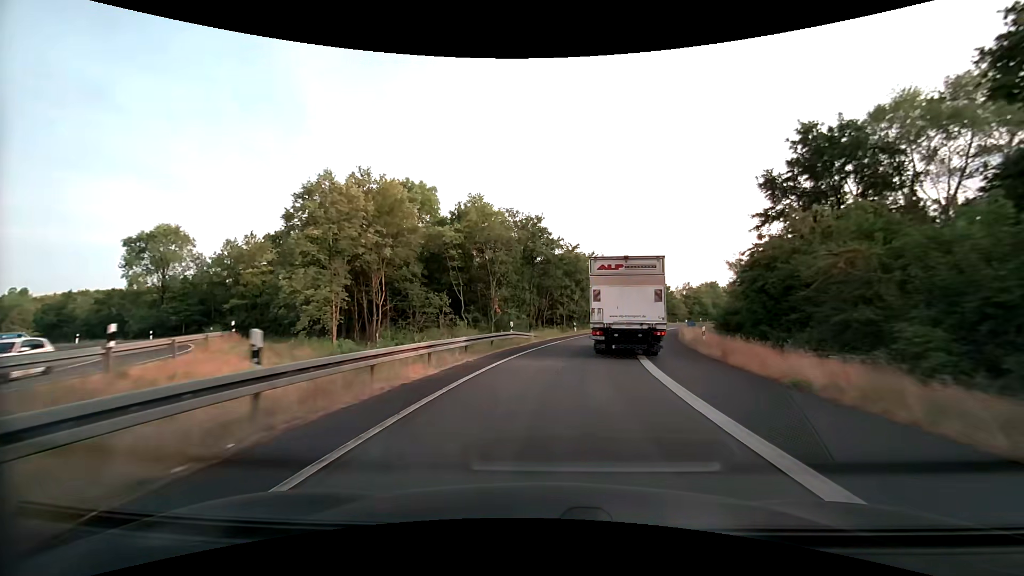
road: motorway_link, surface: asphalt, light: Day
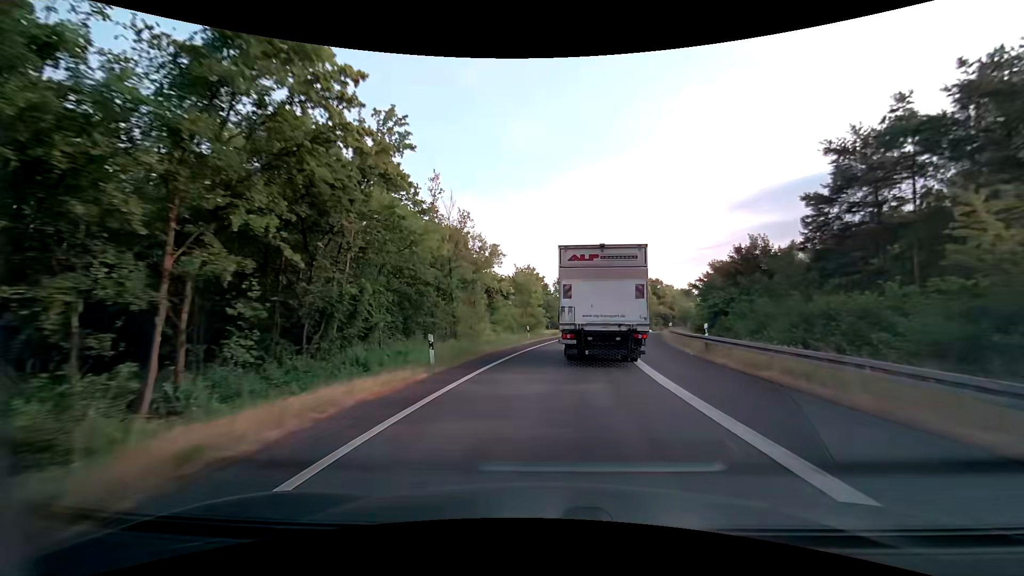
(+7.1, +48.6) m; +16°
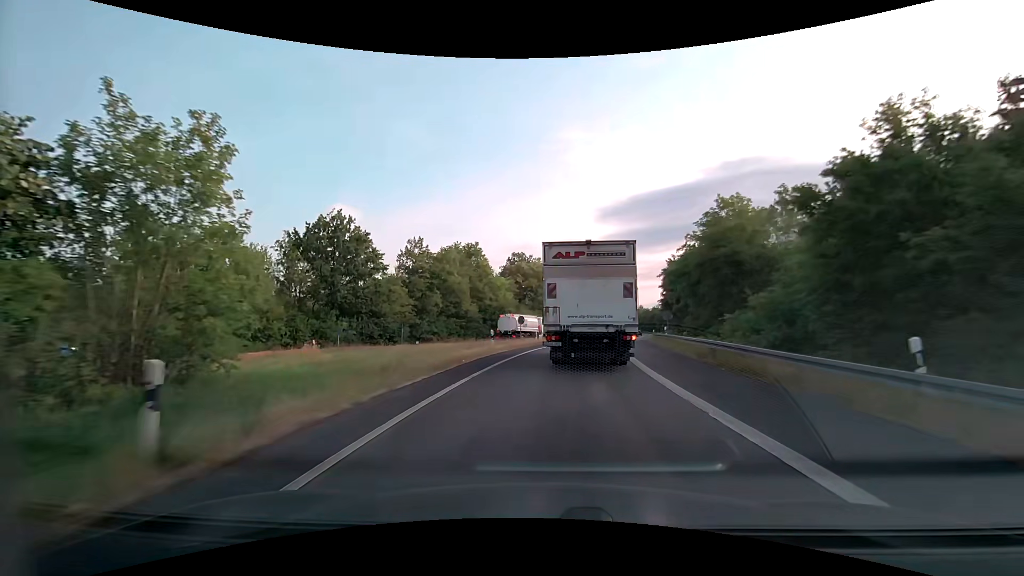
(+5.6, +46.9) m; +13°
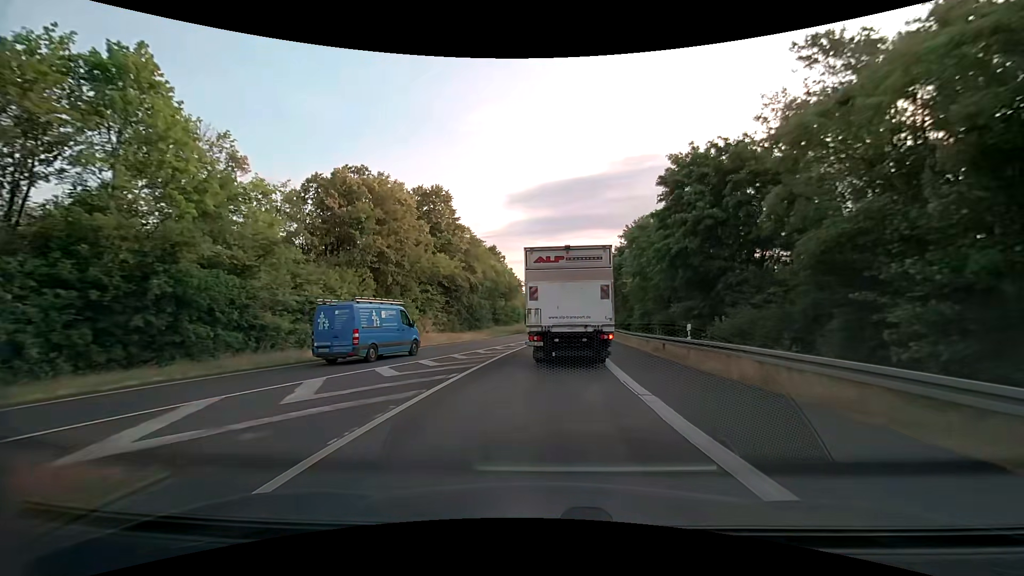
(+4.7, +46.4) m; +11°
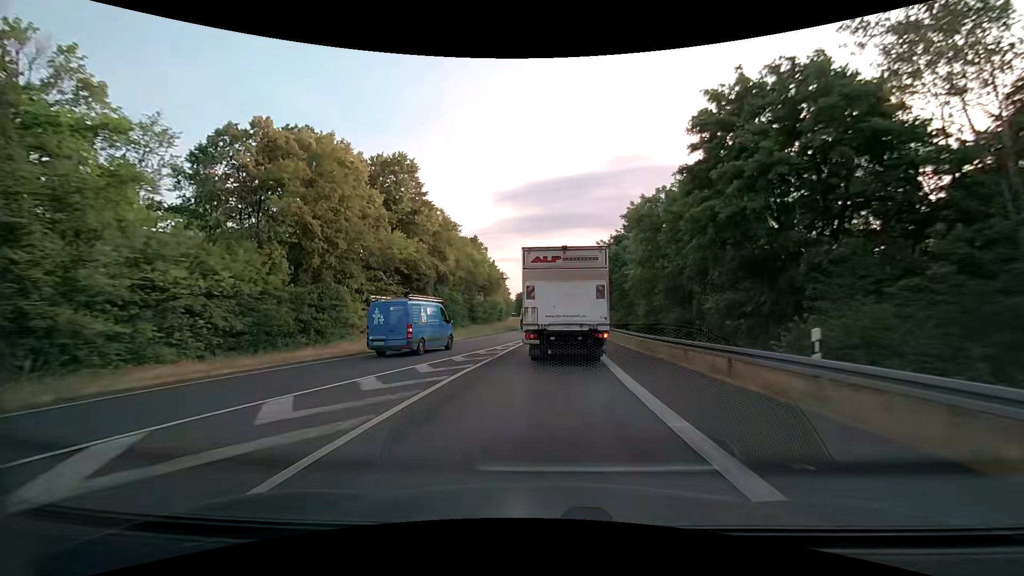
(+0.2, +9.5) m; +2°
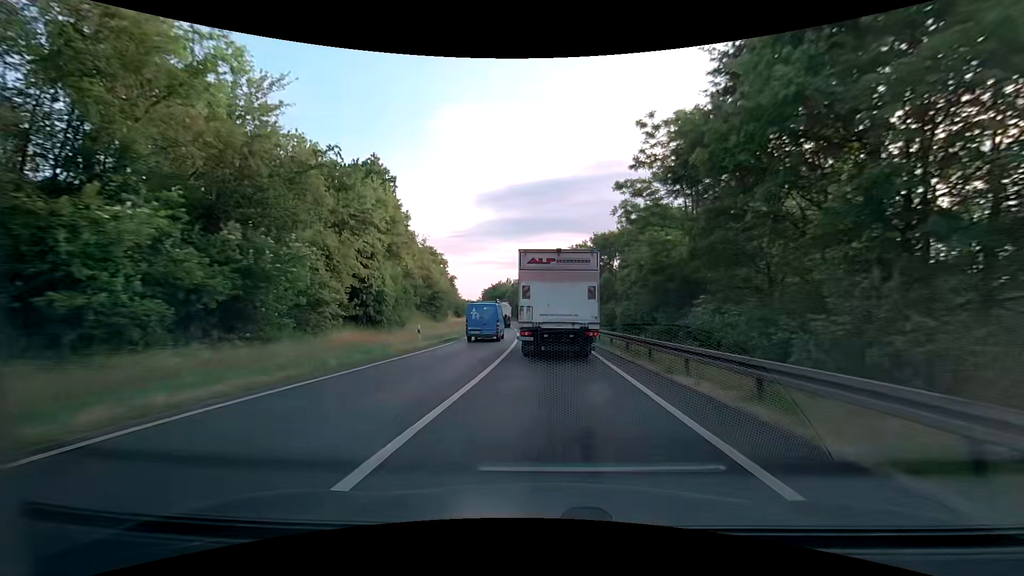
(+1.9, +49.0) m; +3°
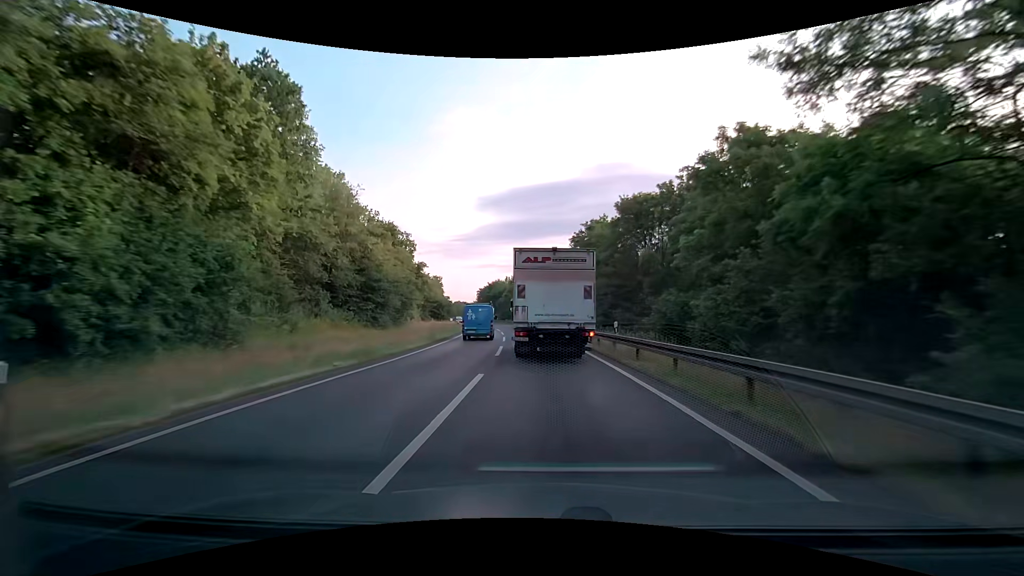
(-0.1, +20.4) m; -1°
